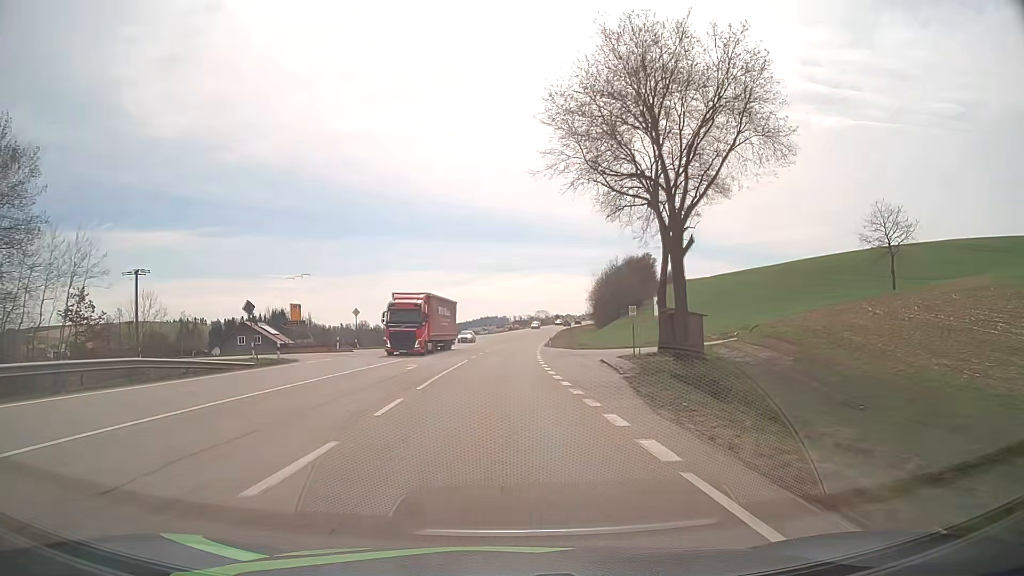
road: primary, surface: asphalt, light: Day
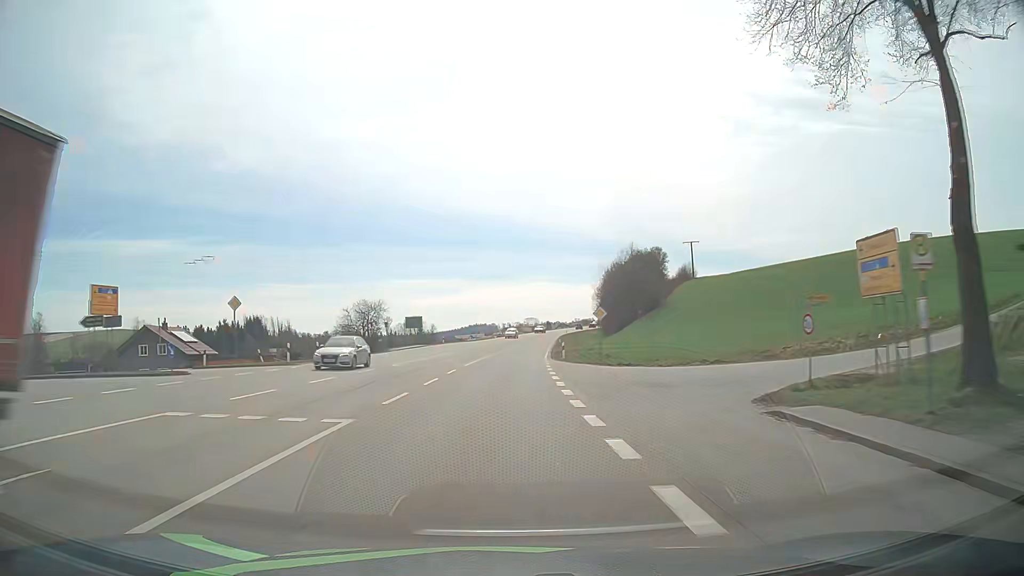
(+0.2, +26.7) m; +1°
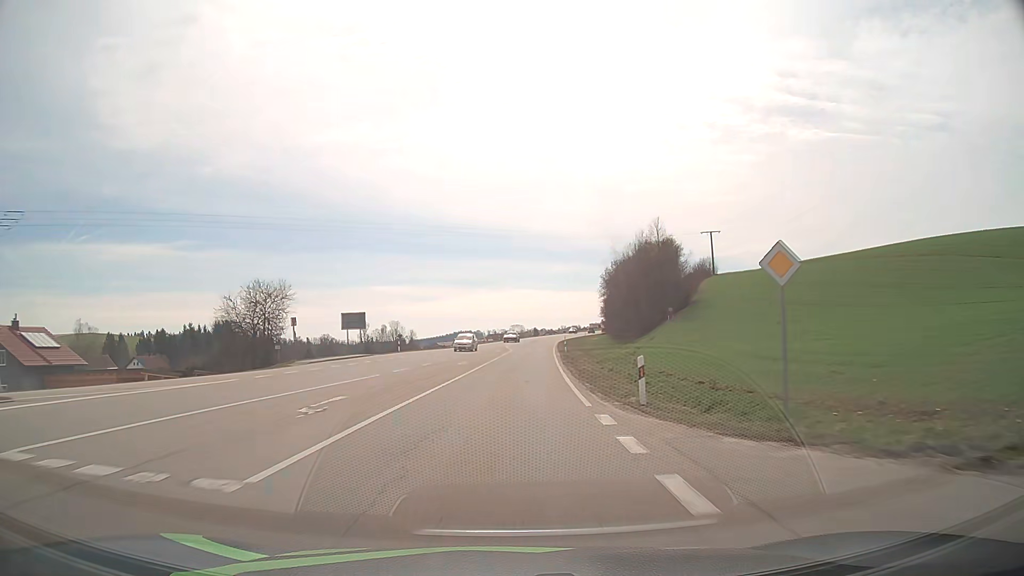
(+0.2, +26.6) m; +1°
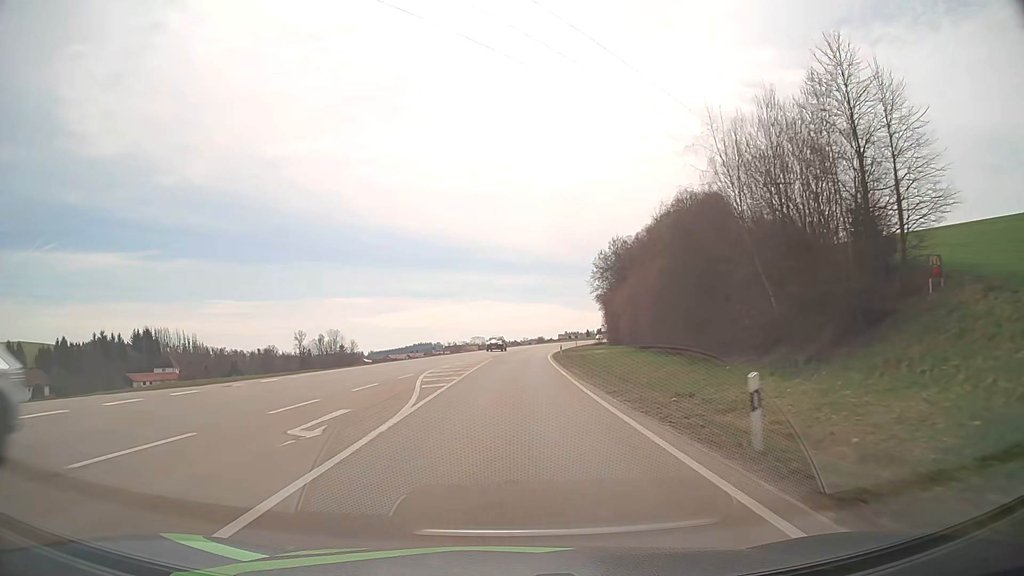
(+1.7, +52.8) m; +3°
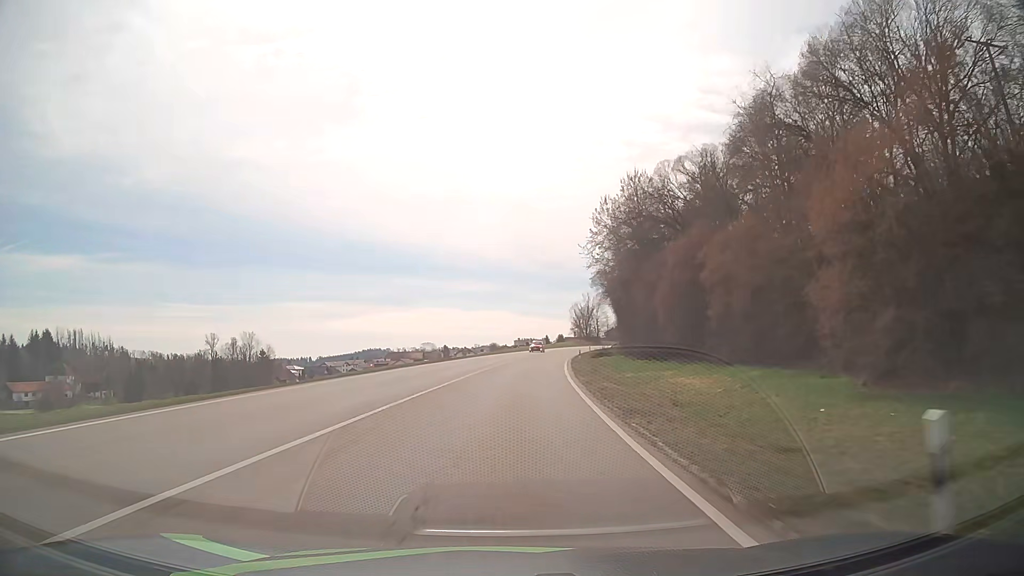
(+1.5, +52.0) m; +4°
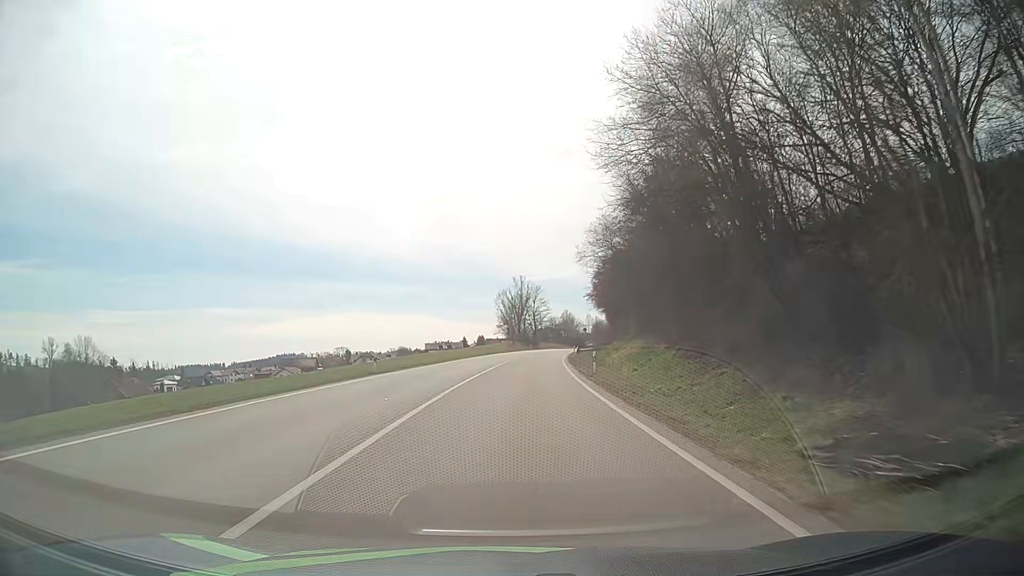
(+3.9, +64.2) m; +7°
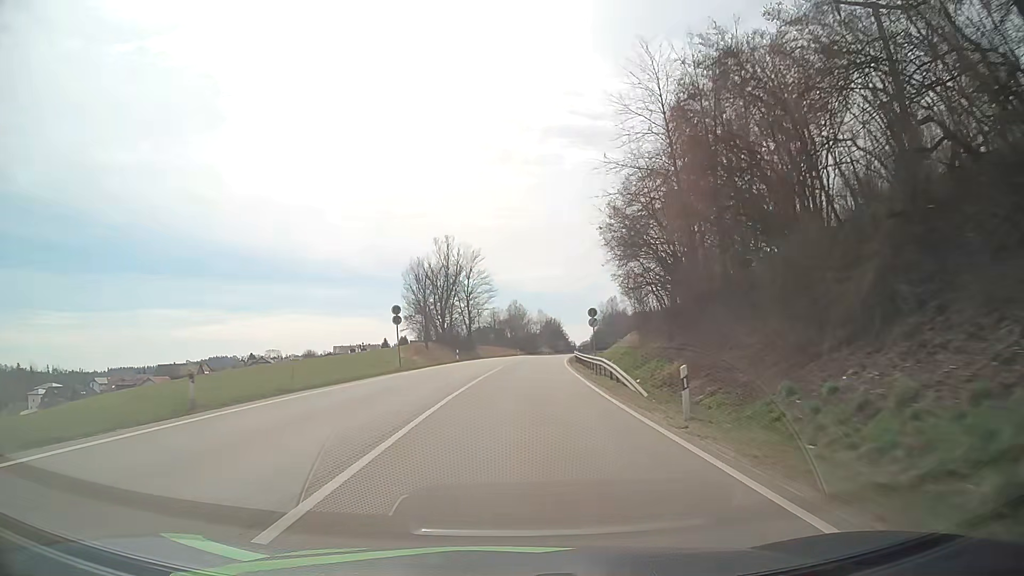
(+3.5, +65.5) m; +6°
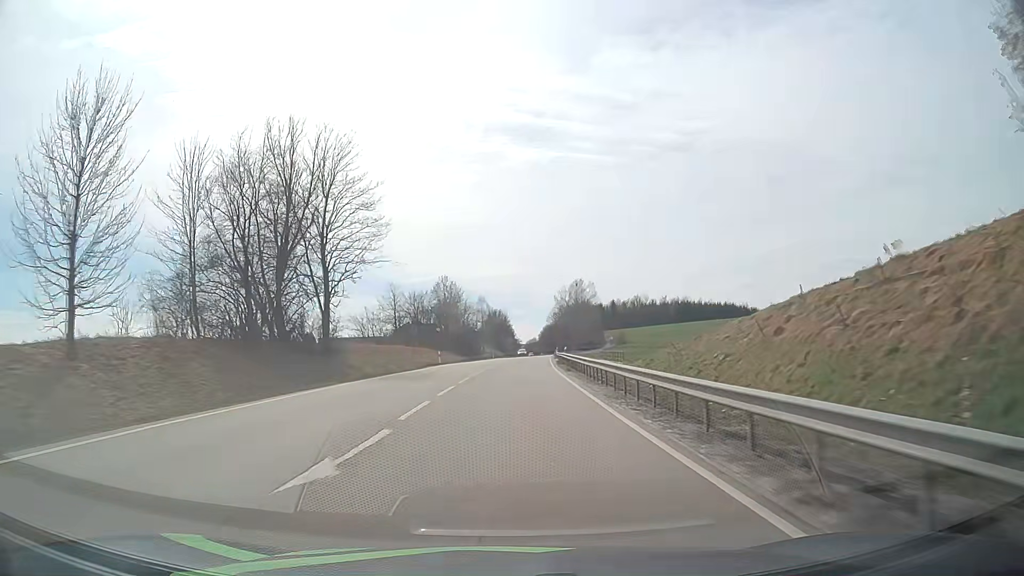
(+2.4, +54.2) m; +5°
(0, +10) (0, +20) (0, +30) (+1, +40) (+1, +50) (+2, +60) (+2, +70) (+3, +80) (+3, +90) (+4, +100) m
